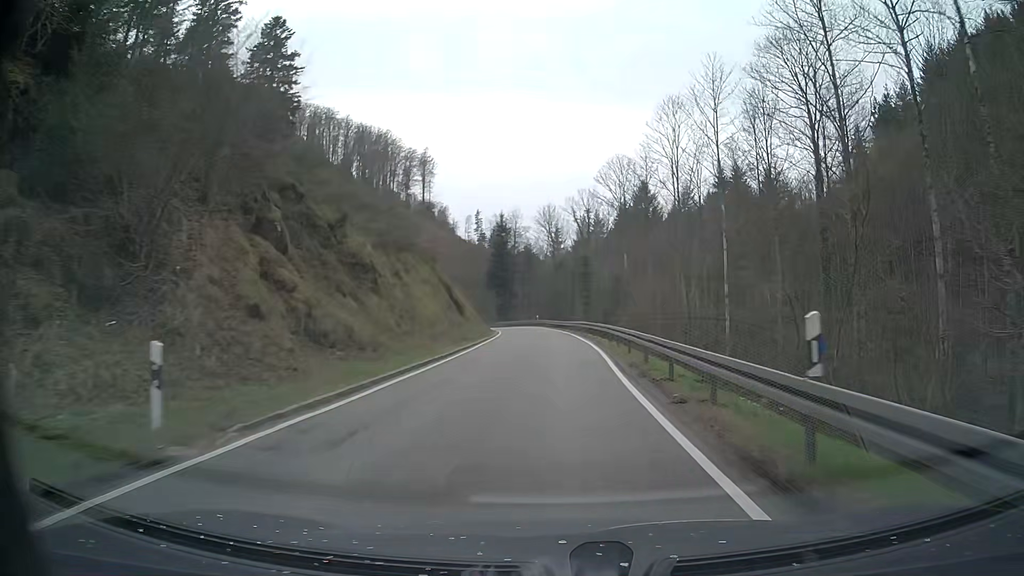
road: tertiary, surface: asphalt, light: Day
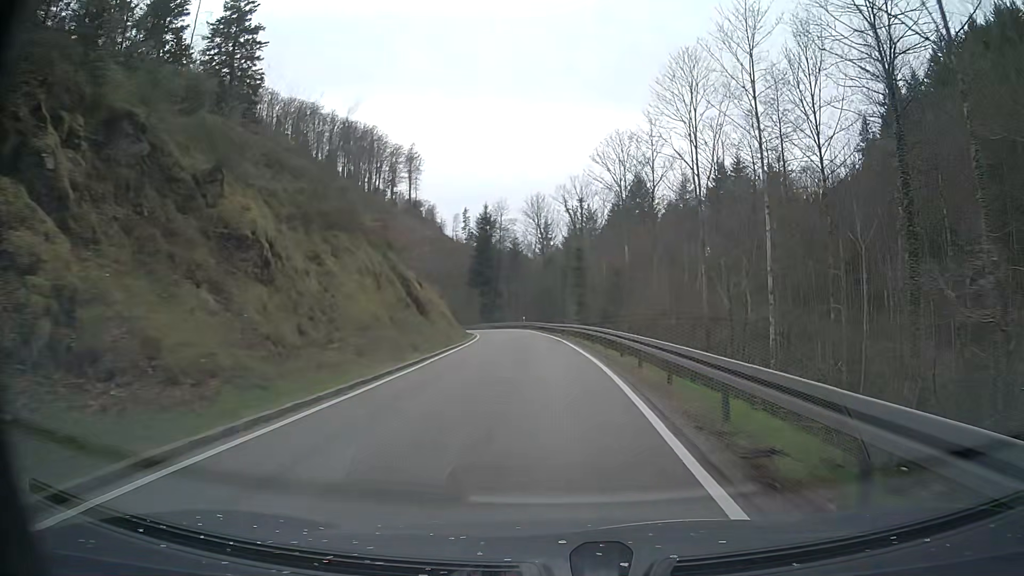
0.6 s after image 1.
(+0.1, +9.3) m; +1°
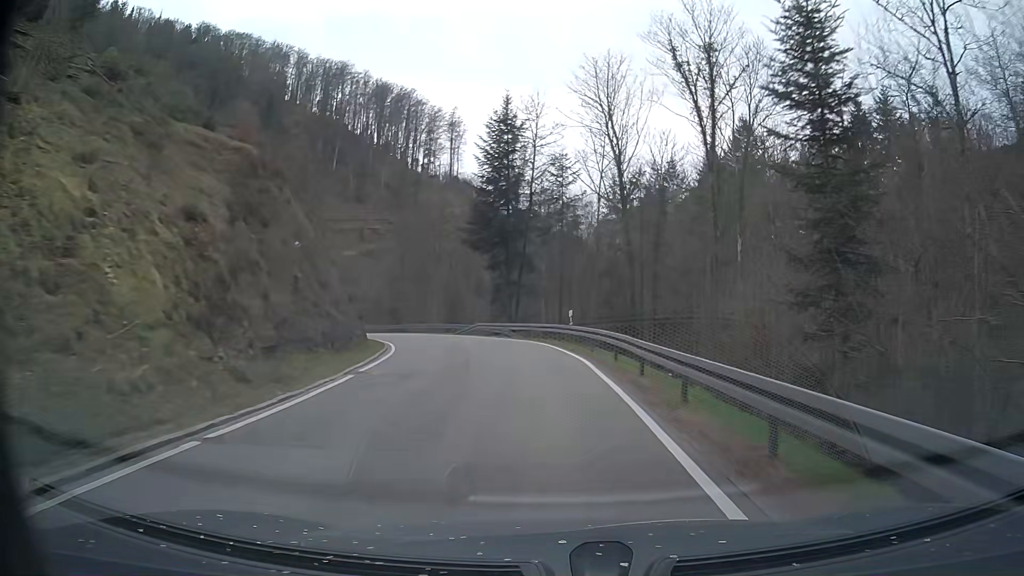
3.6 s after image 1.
(-1.7, +46.5) m; -4°
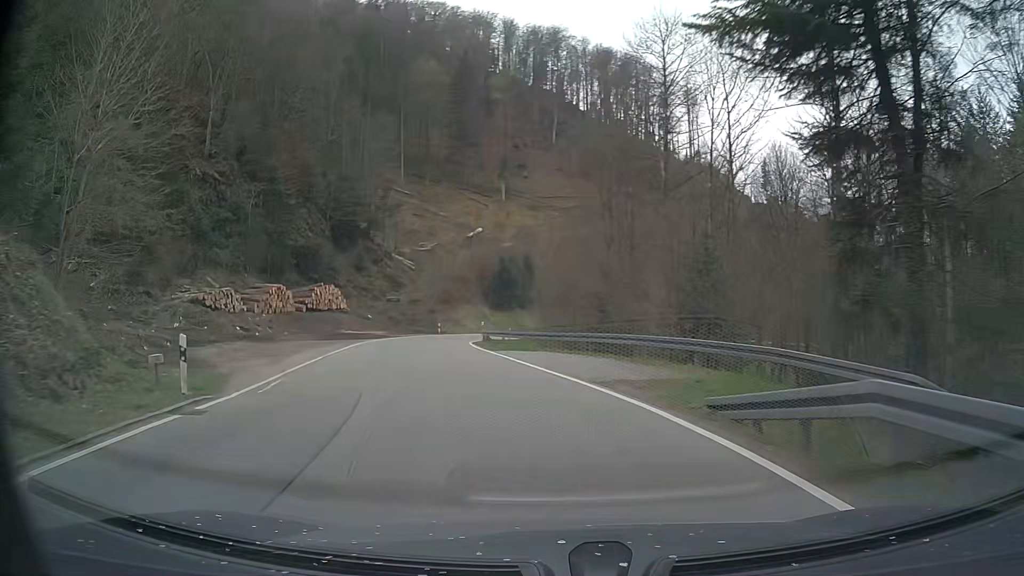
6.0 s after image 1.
(-5.1, +35.6) m; -21°
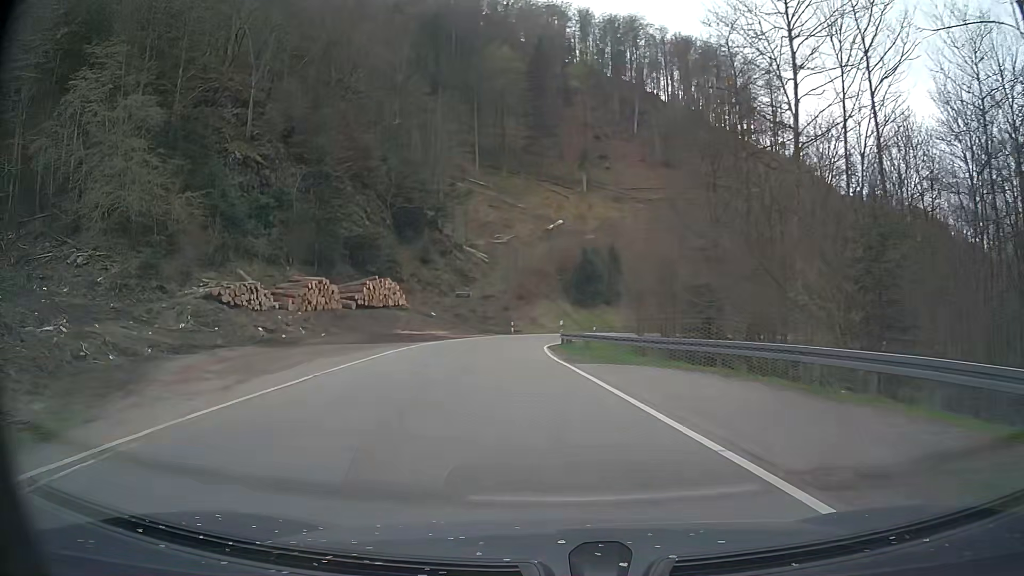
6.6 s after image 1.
(-0.5, +8.6) m; -7°
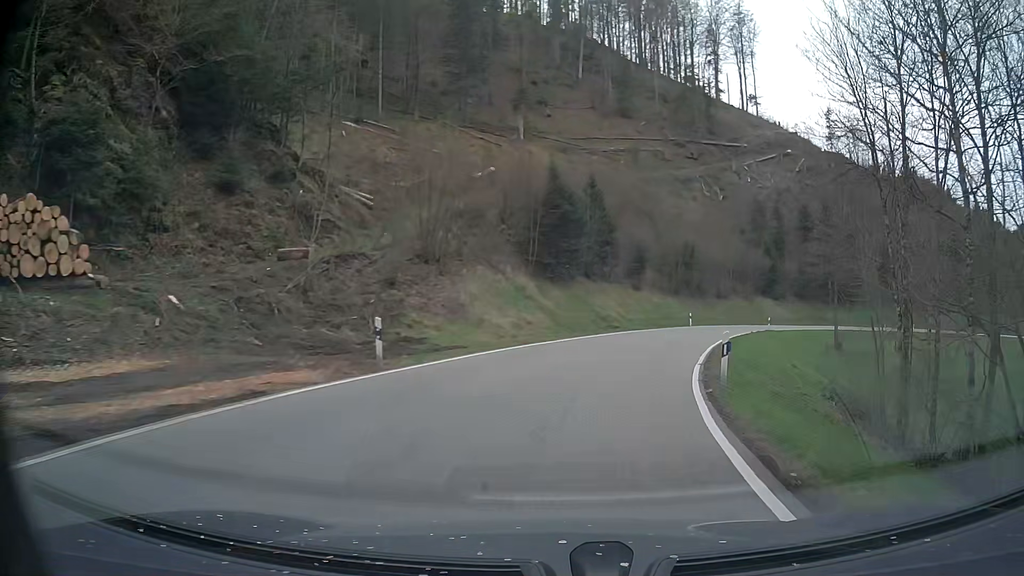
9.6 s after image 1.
(-1.7, +41.3) m; +7°
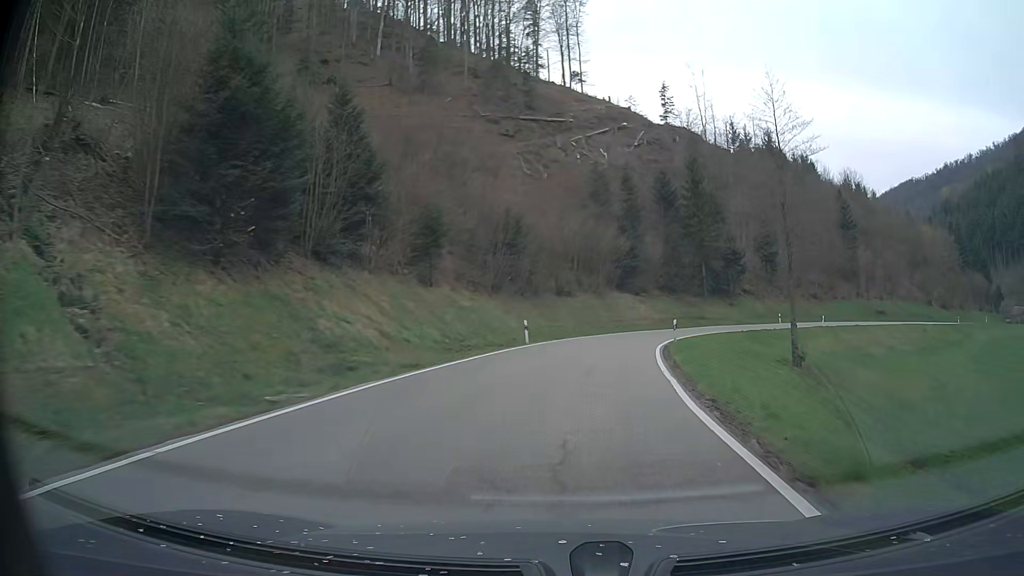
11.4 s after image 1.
(+4.0, +25.7) m; +16°
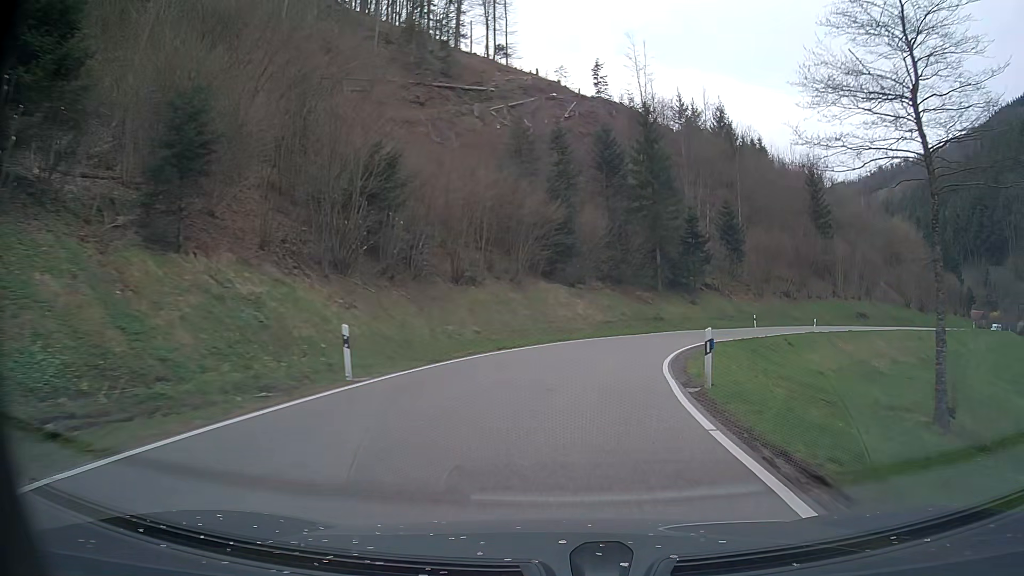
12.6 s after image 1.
(+1.0, +18.3) m; +6°
(0, +10) (+2, +20) (+5, +30) (+9, +39) (+14, +47) (+20, +55) (+28, +62) (+35, +68) (+44, +73) (+52, +79) m
